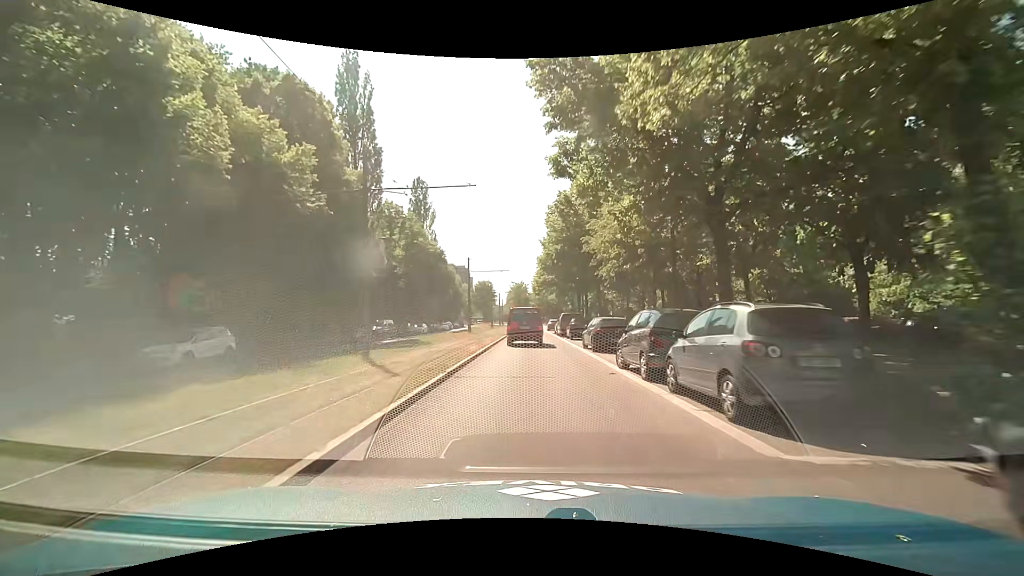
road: secondary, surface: asphalt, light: Day
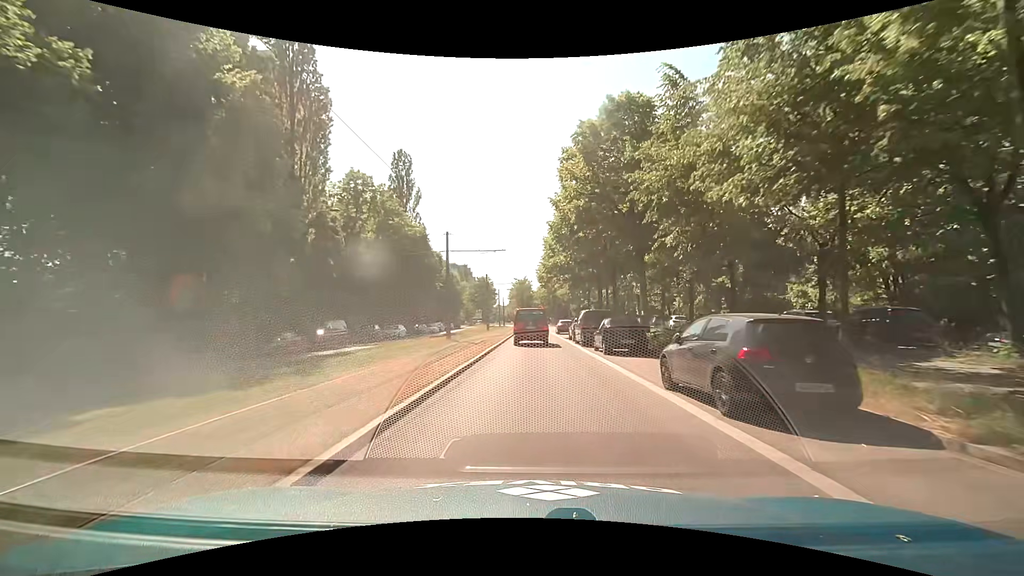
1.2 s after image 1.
(-0.1, +13.8) m; 0°
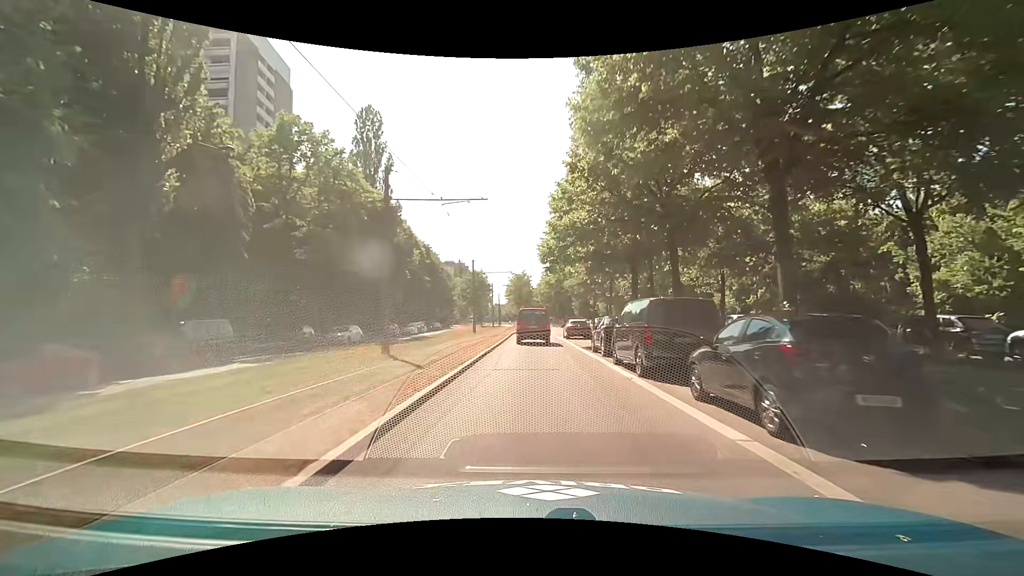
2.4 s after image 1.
(0.0, +13.7) m; 0°
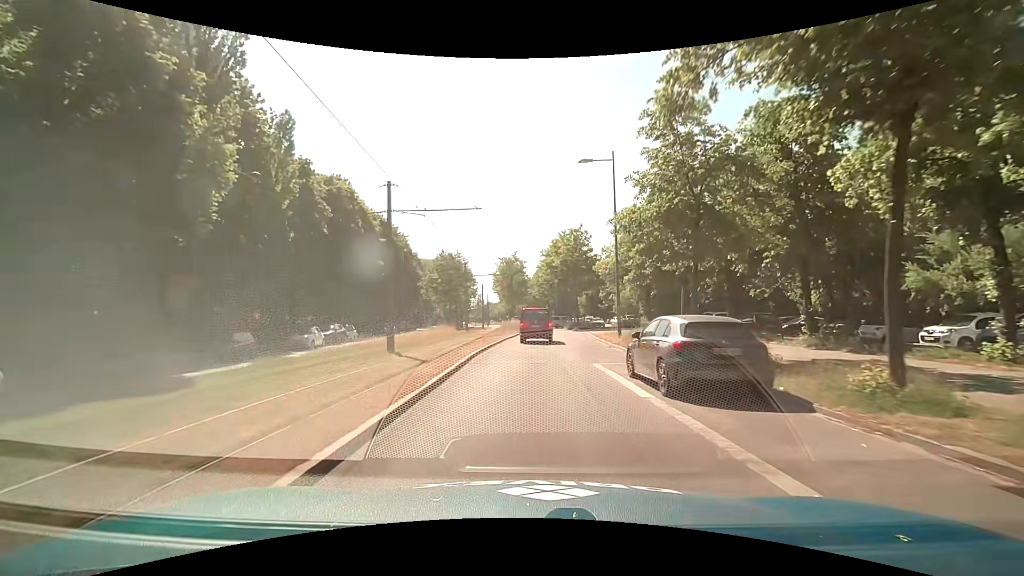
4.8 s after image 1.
(+0.3, +27.2) m; +2°
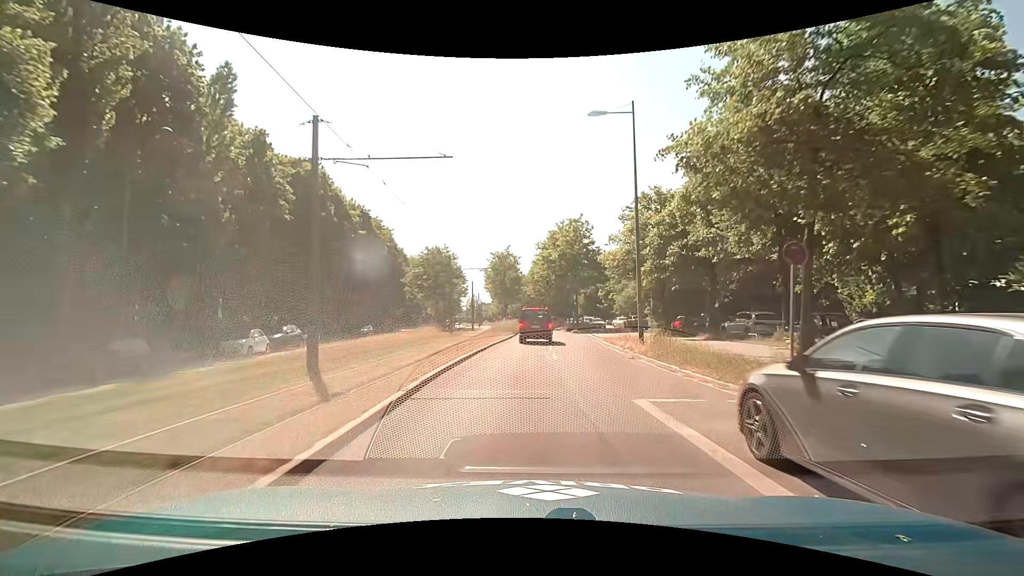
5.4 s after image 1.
(-0.1, +6.7) m; 0°
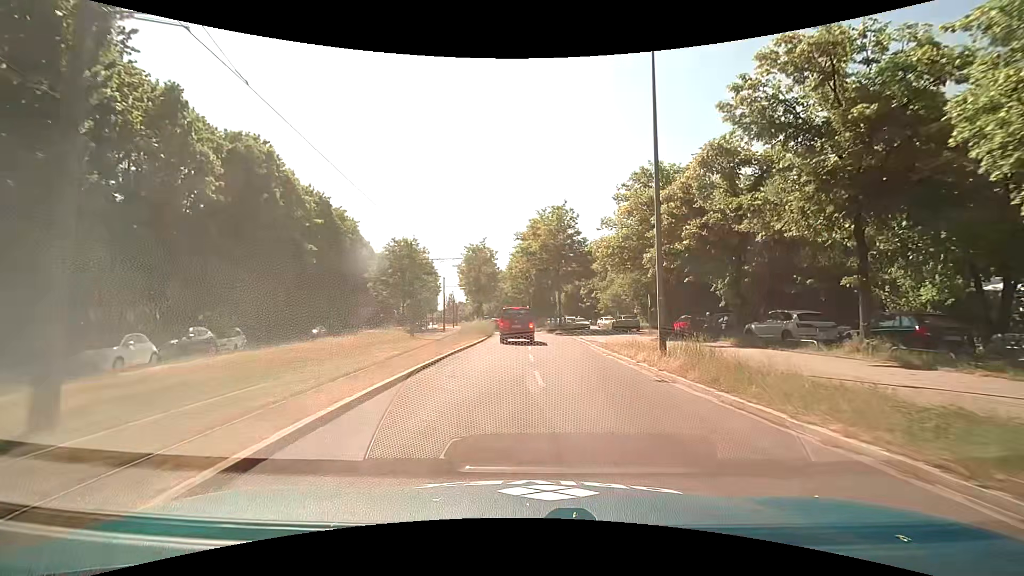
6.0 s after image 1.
(+0.1, +6.7) m; +2°
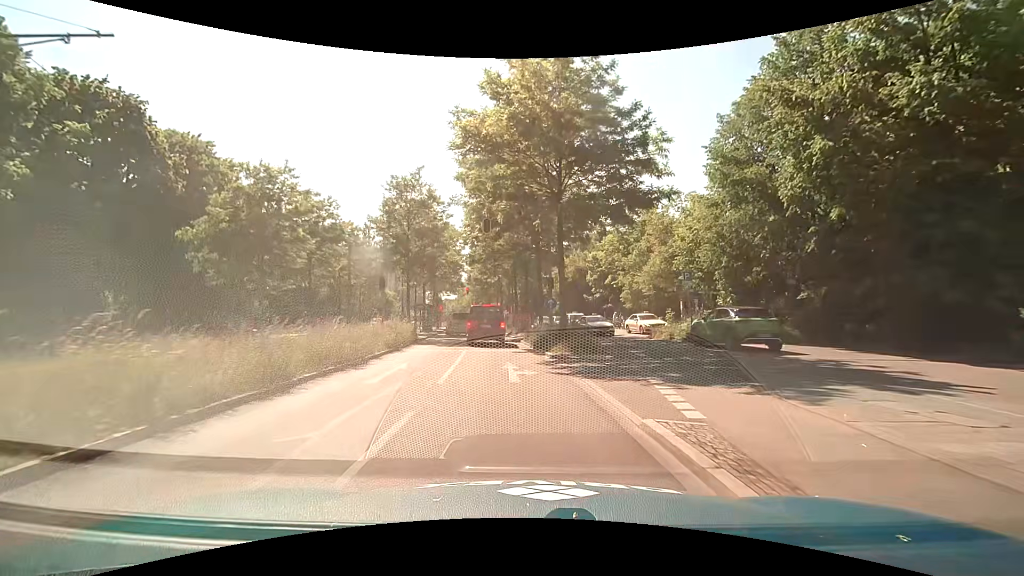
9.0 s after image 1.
(+1.6, +29.6) m; +2°
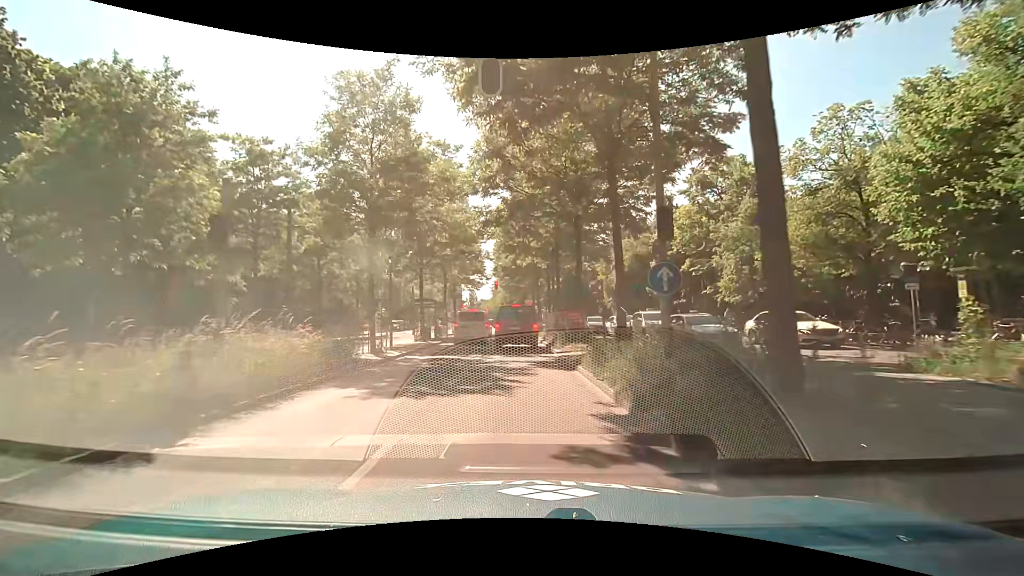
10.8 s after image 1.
(-0.6, +14.9) m; -5°
(0, +10) (0, +20) (-1, +30) (-1, +40) (-1, +50) (-2, +60) (-2, +70) (-3, +80) (-3, +90) (-4, +100) m
